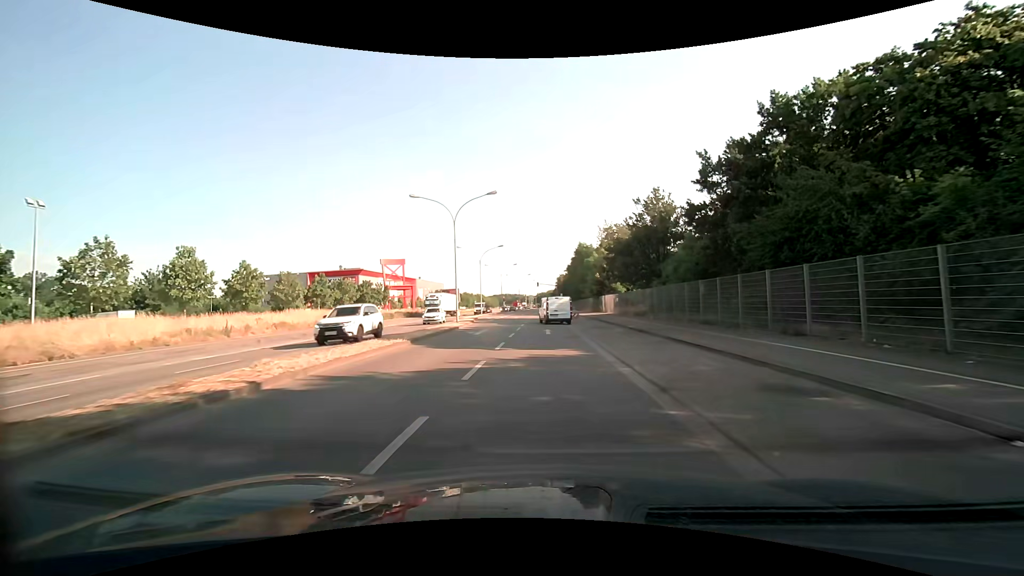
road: secondary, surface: asphalt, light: Day
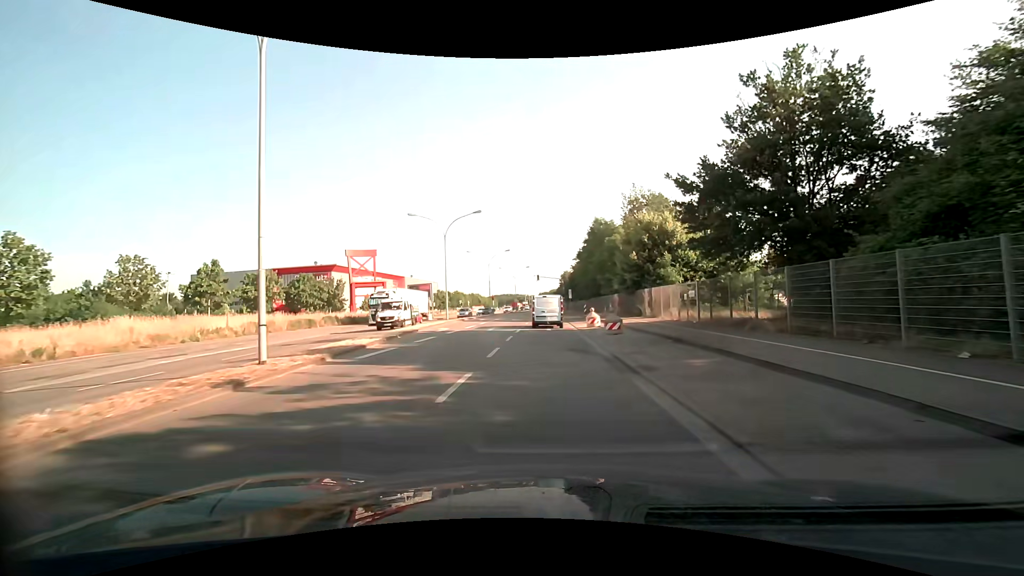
(+0.1, +26.1) m; 0°
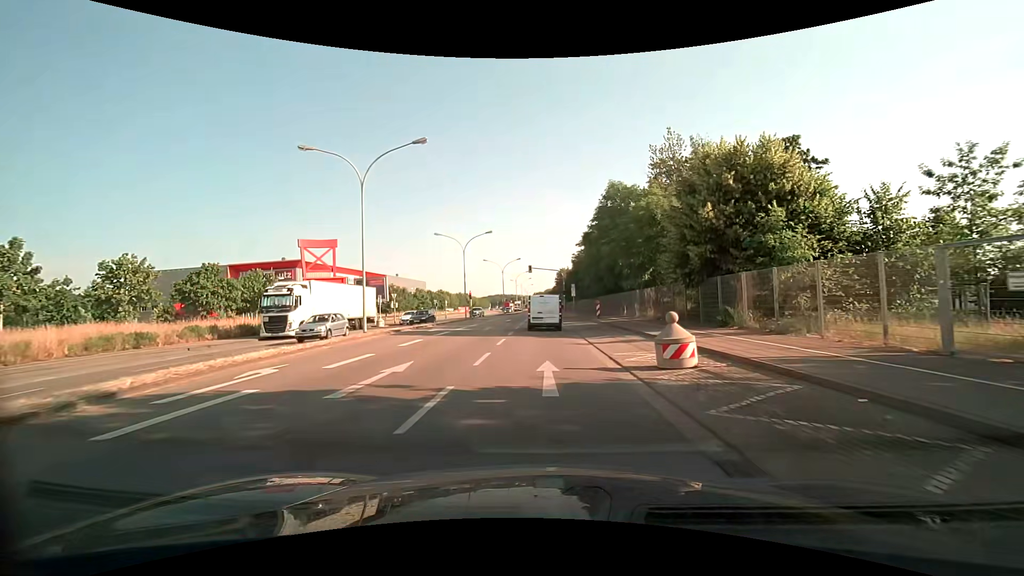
(+0.1, +19.6) m; +1°
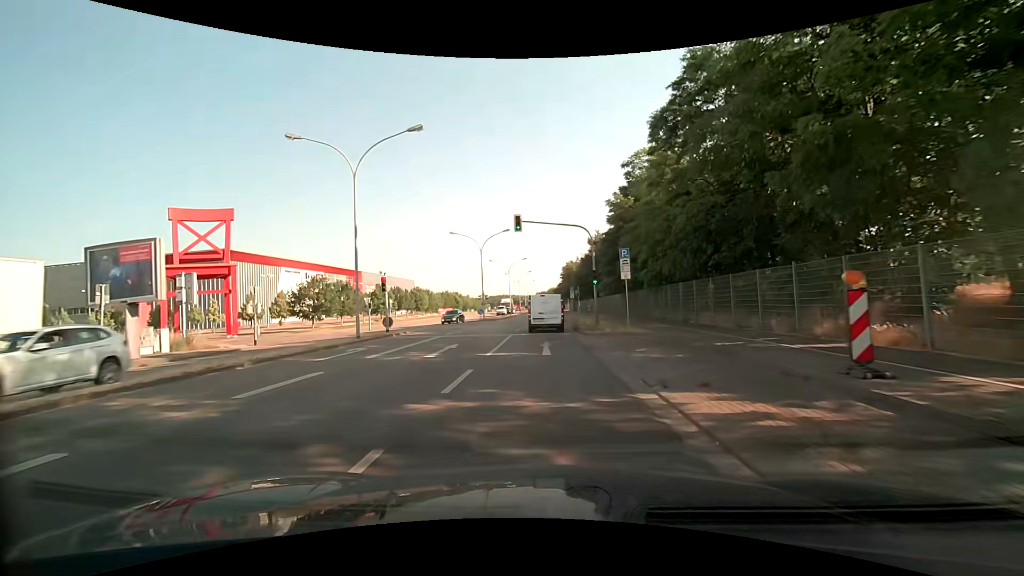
(-0.1, +33.8) m; -1°
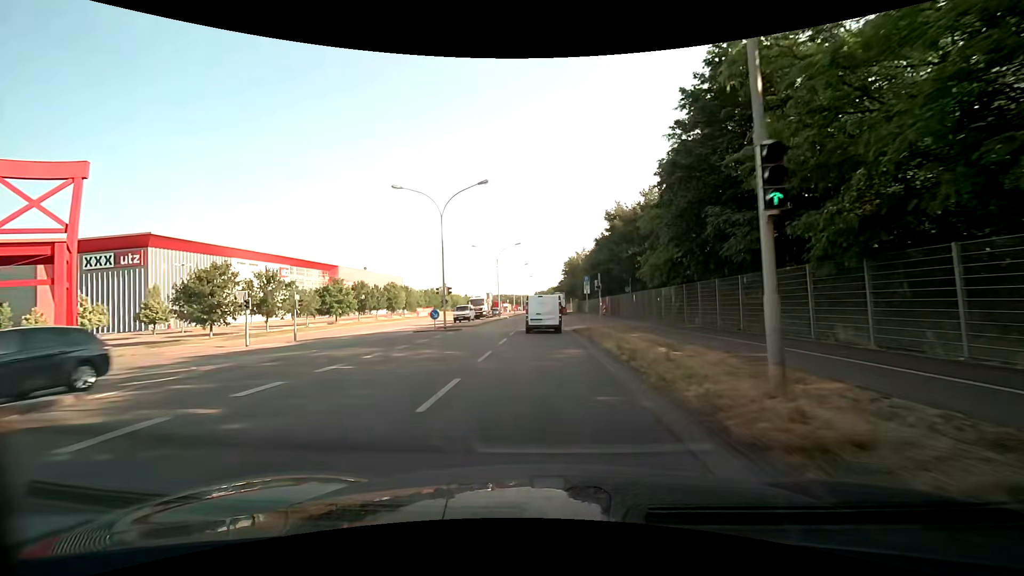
(+0.1, +21.0) m; +1°
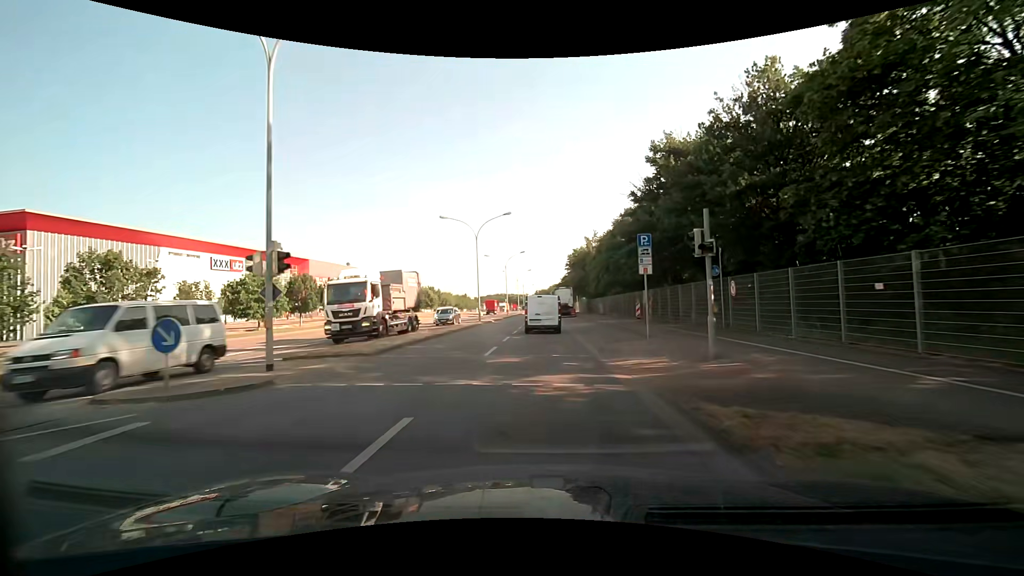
(-0.1, +21.5) m; 0°
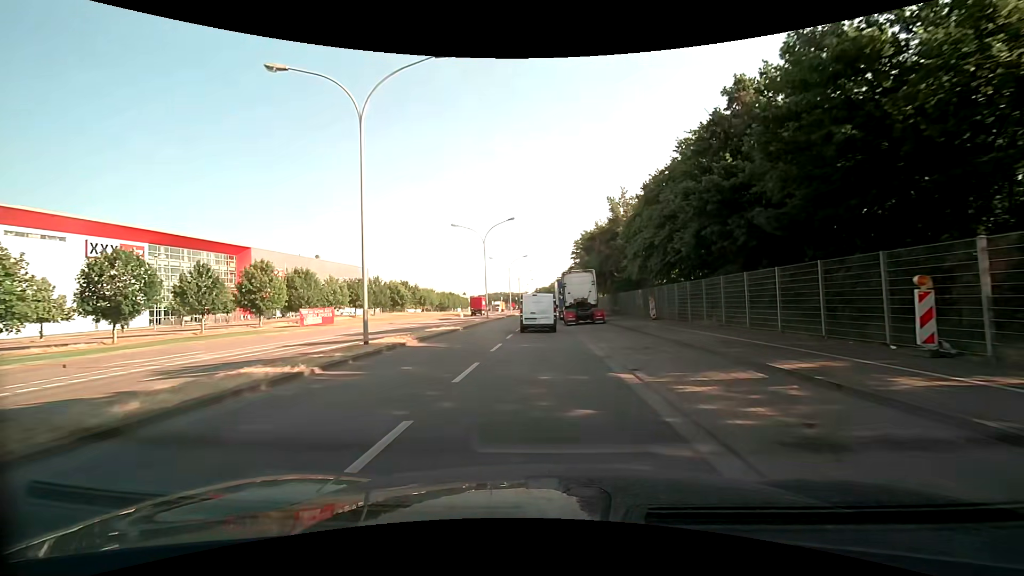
(0.0, +29.2) m; 0°
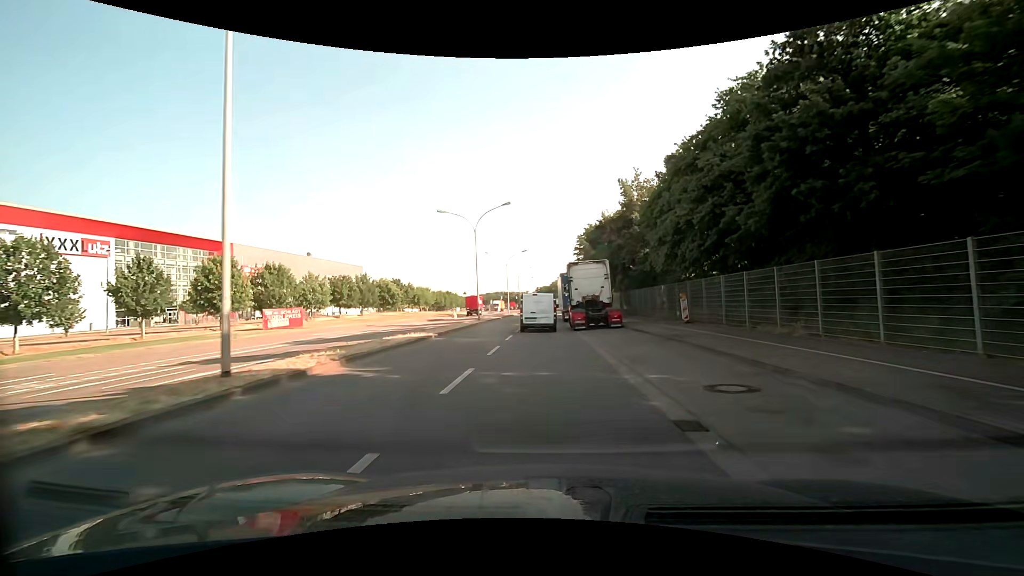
(0.0, +7.3) m; 0°
